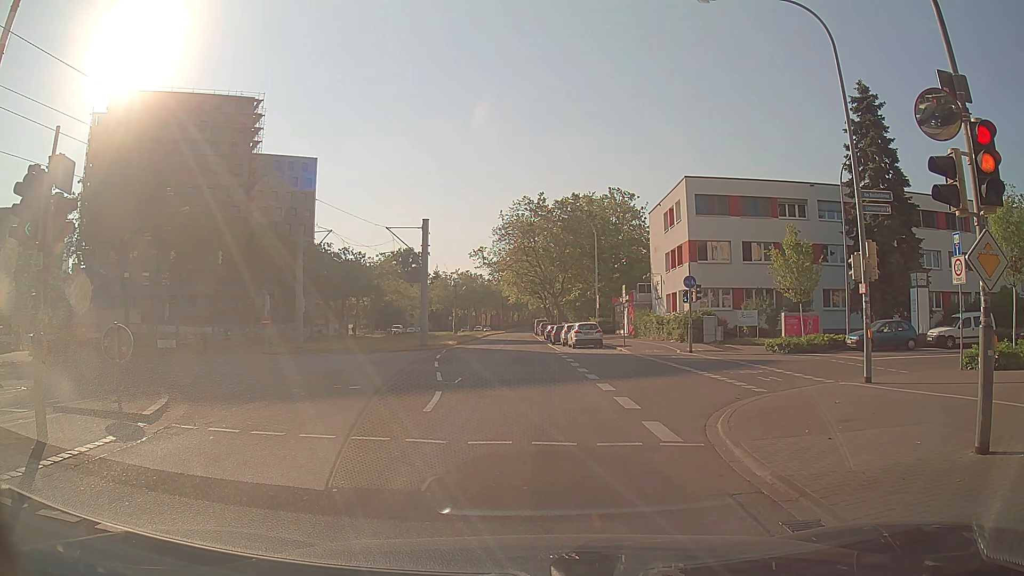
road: tertiary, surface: asphalt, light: Day
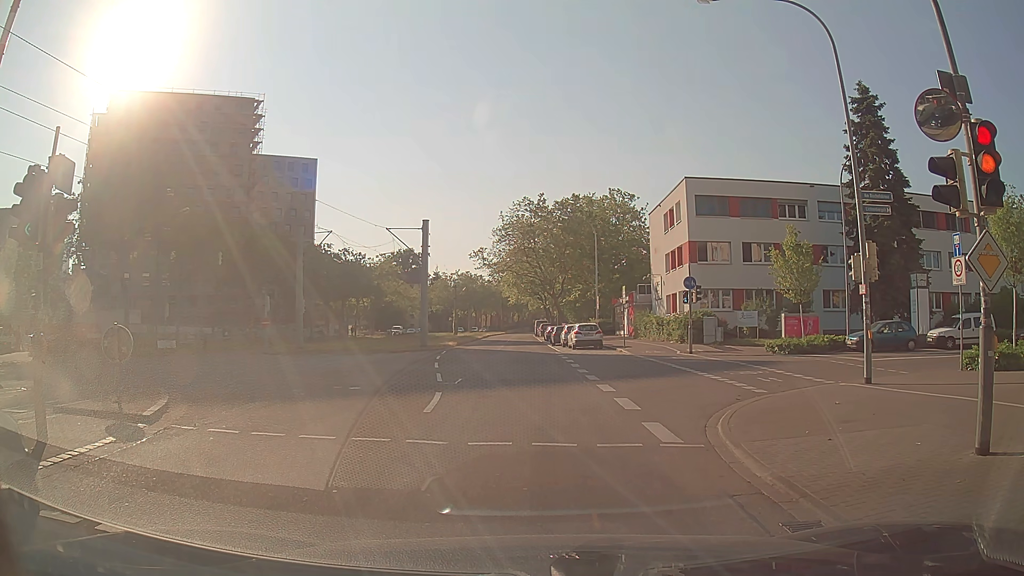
(0.0, 0.0) m; 0°
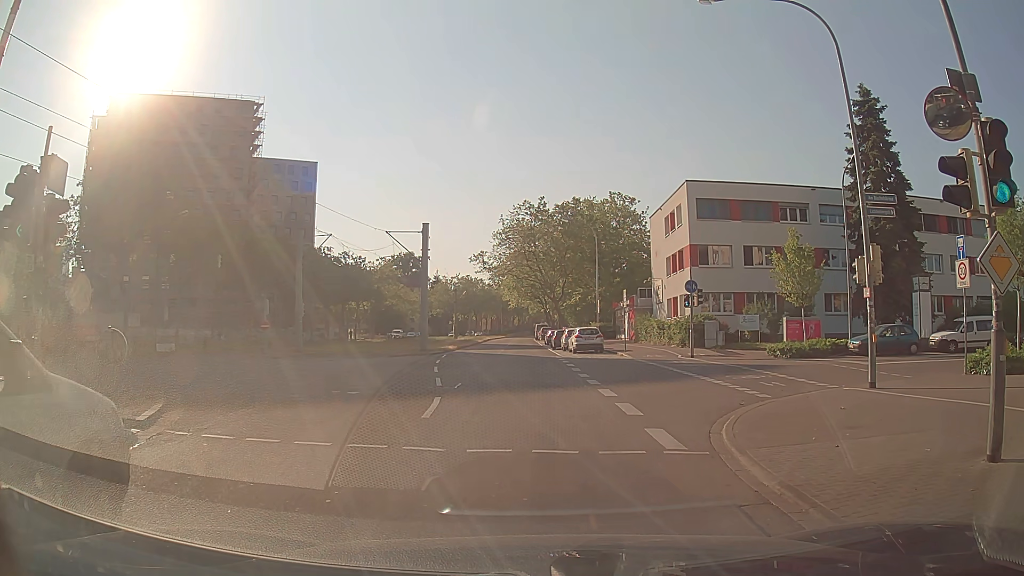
(0.0, +0.2) m; 0°
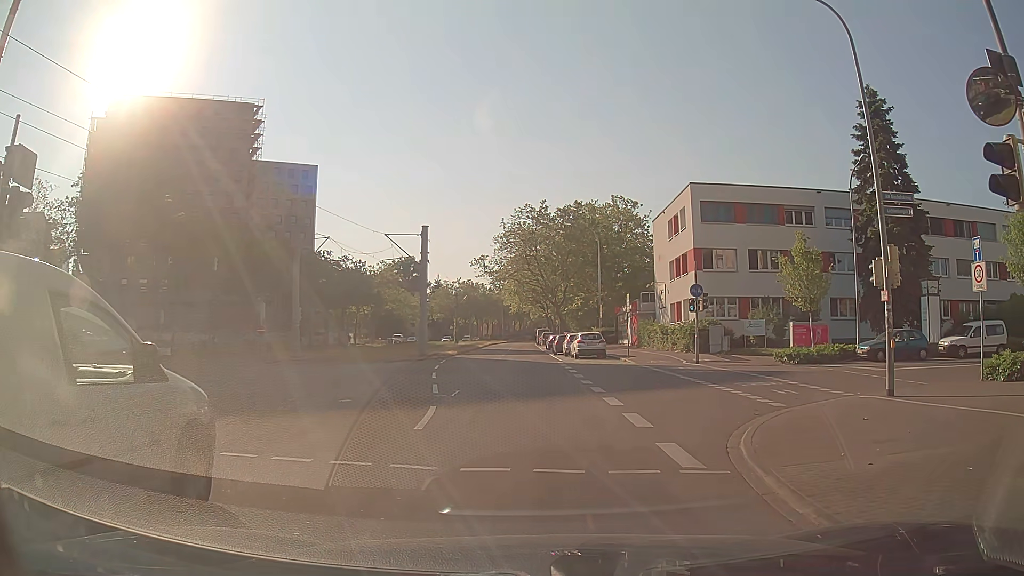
(0.0, +0.9) m; +1°
